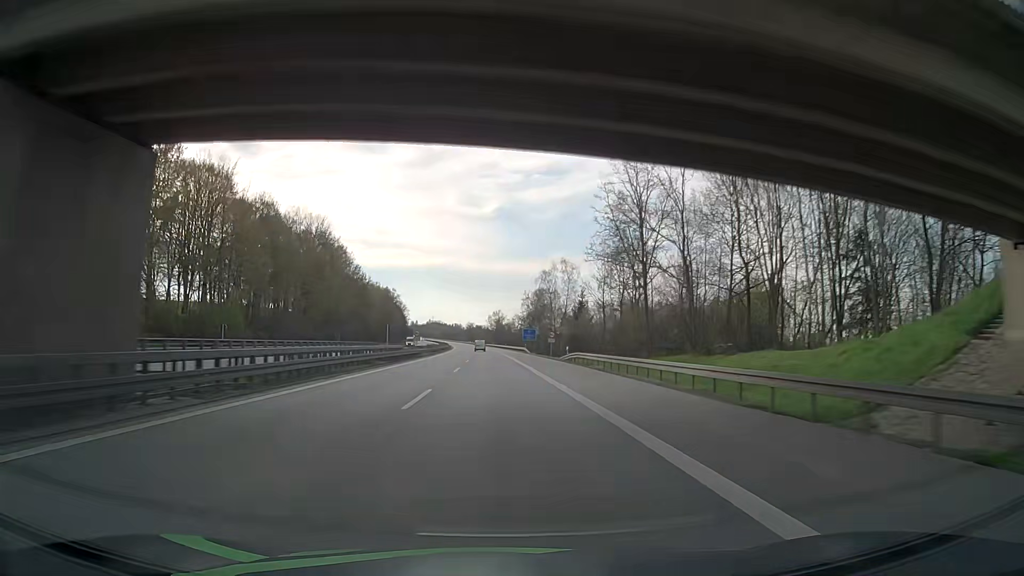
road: motorway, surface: asphalt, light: Day
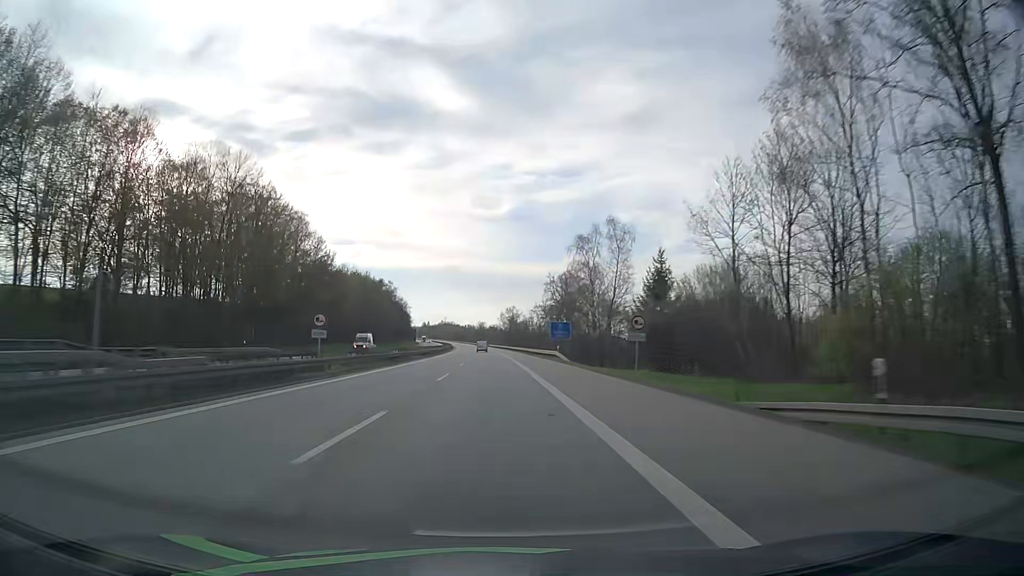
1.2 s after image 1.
(-0.5, +43.0) m; -1°
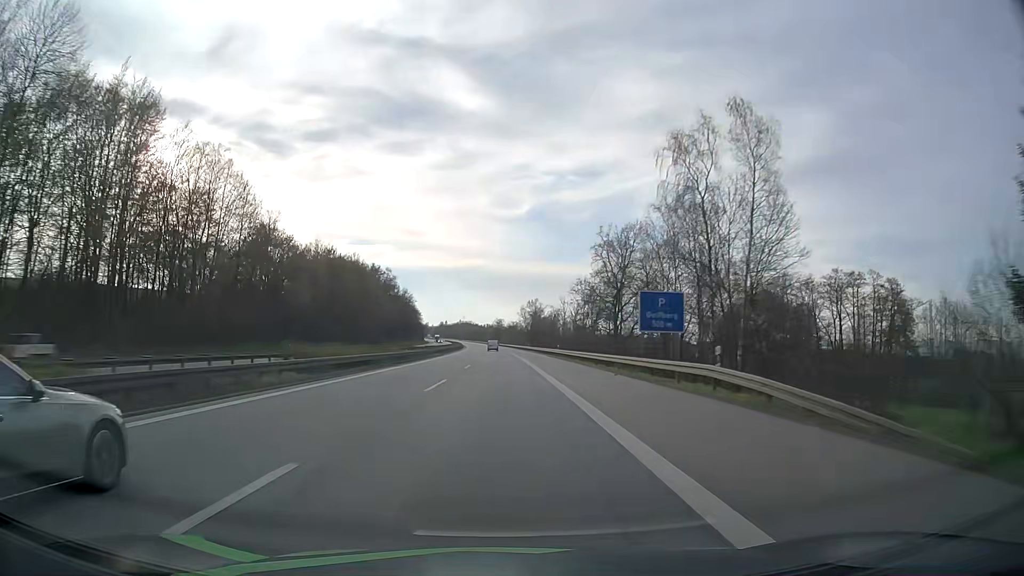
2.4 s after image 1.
(-0.6, +42.8) m; -2°
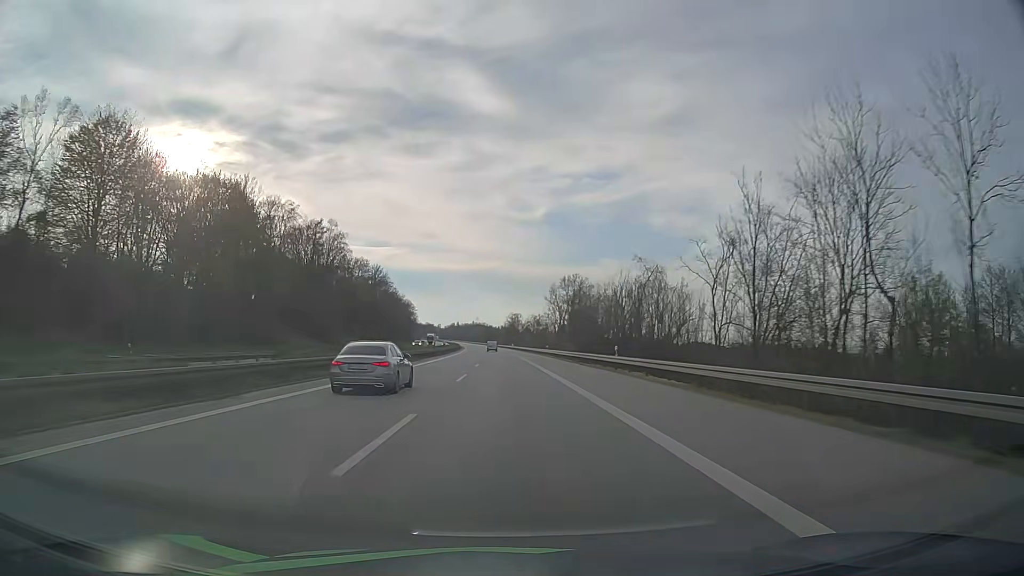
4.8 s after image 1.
(-1.1, +85.0) m; -1°
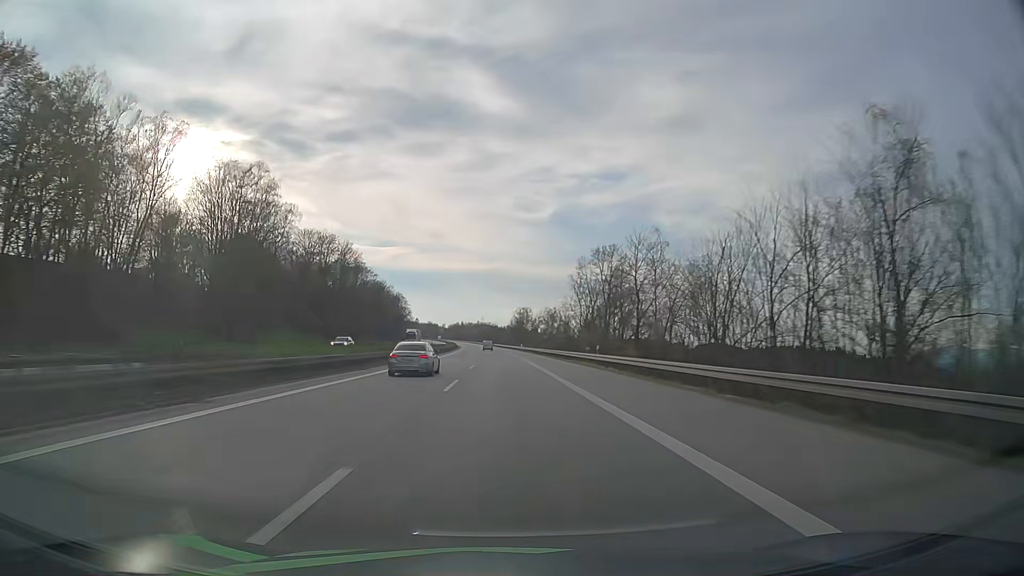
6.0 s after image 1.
(-0.2, +42.1) m; -1°
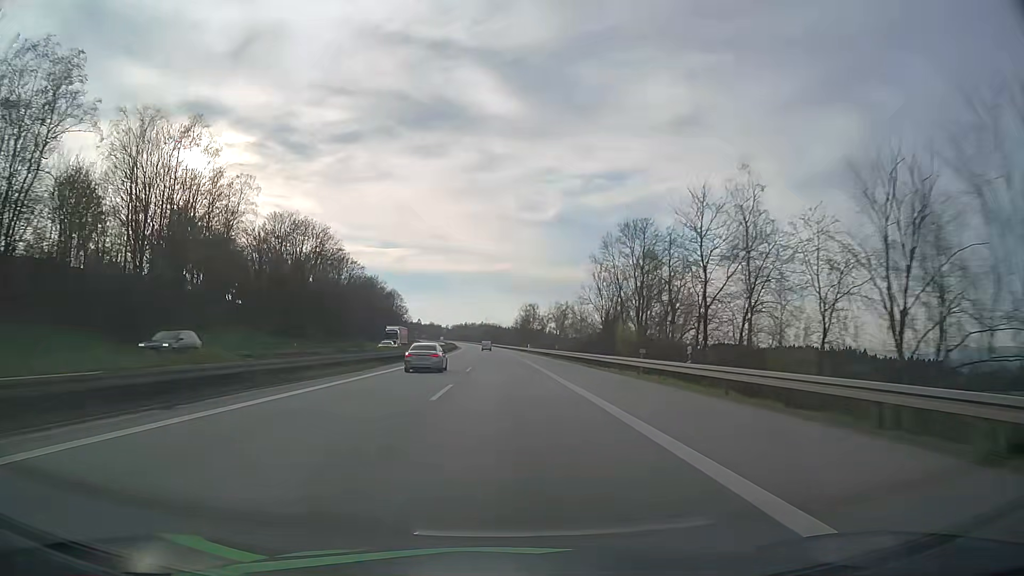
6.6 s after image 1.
(0.0, +21.0) m; 0°
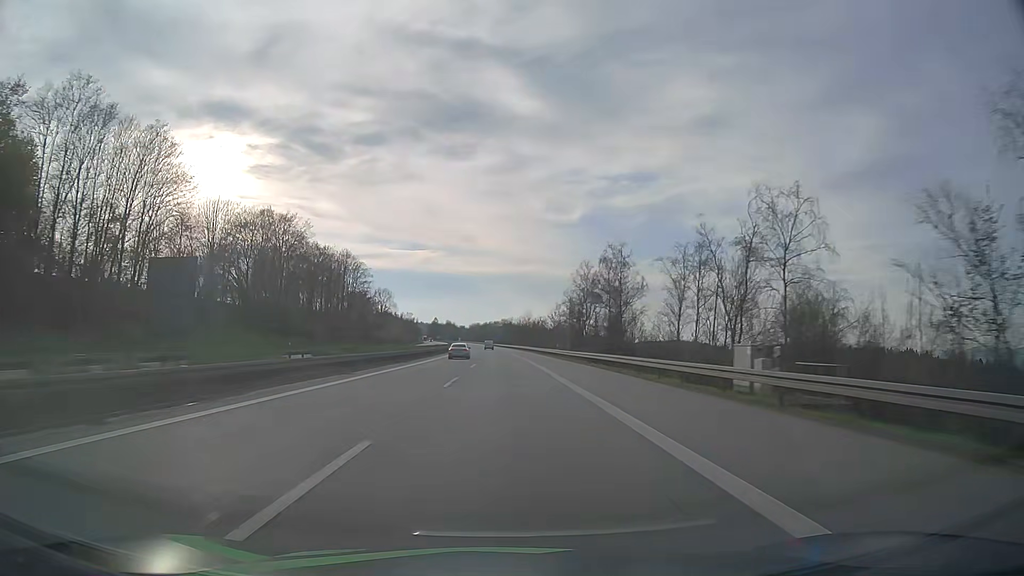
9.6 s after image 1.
(-1.9, +103.8) m; -2°
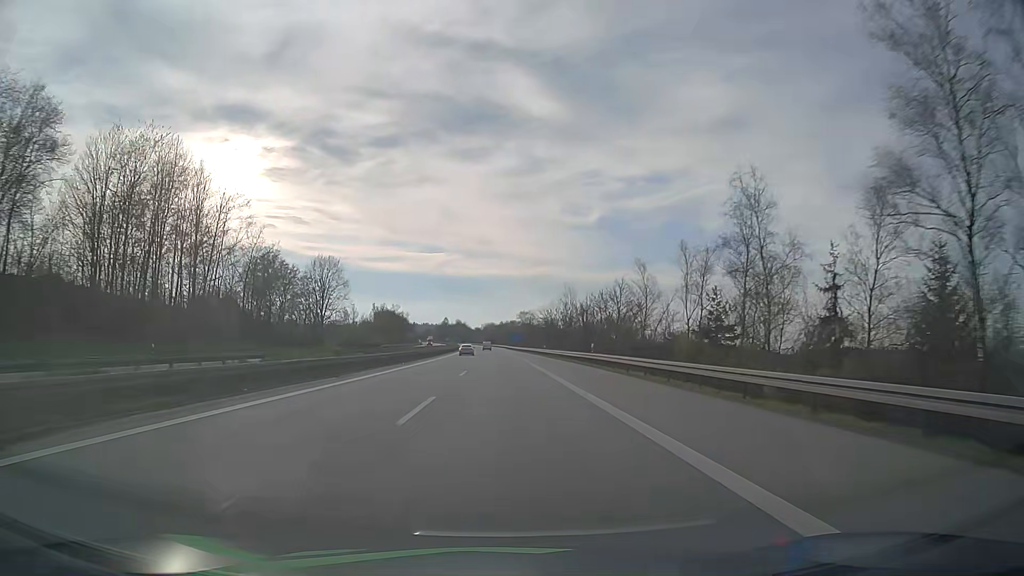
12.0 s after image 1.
(-1.0, +81.8) m; -1°
(0, +10) (0, +20) (0, +30) (0, +40) (0, +50) (-1, +60) (-1, +70) (-1, +80) (-1, +90) (-2, +100) m
